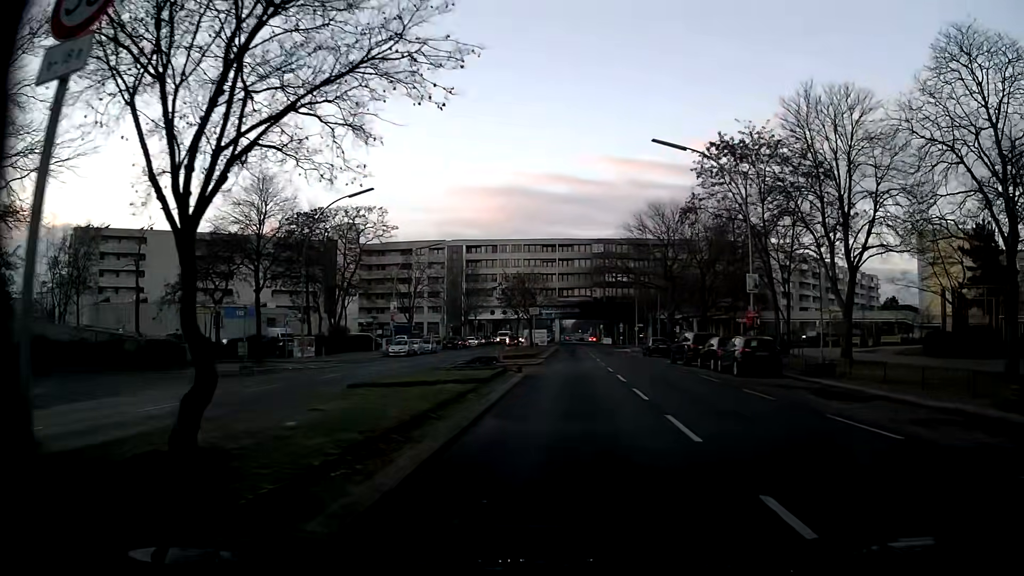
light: Day
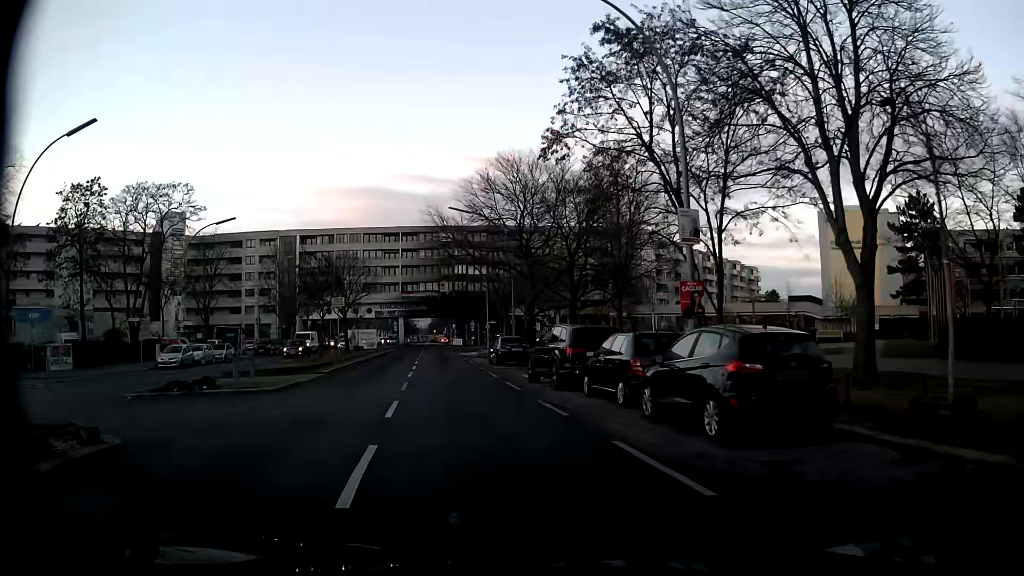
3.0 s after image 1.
(+2.4, +15.7) m; +12°
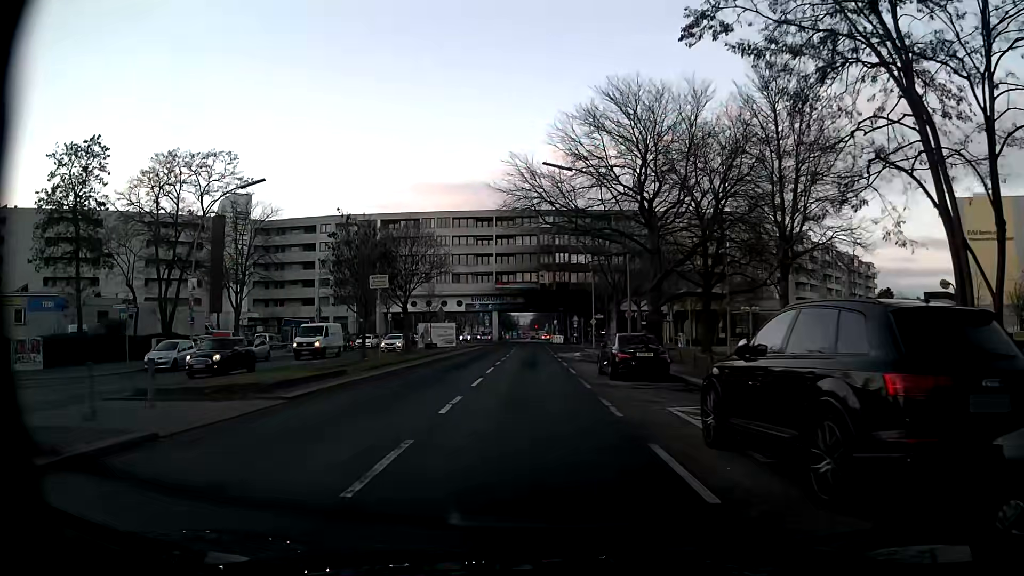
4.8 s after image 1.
(-1.0, +12.1) m; -9°
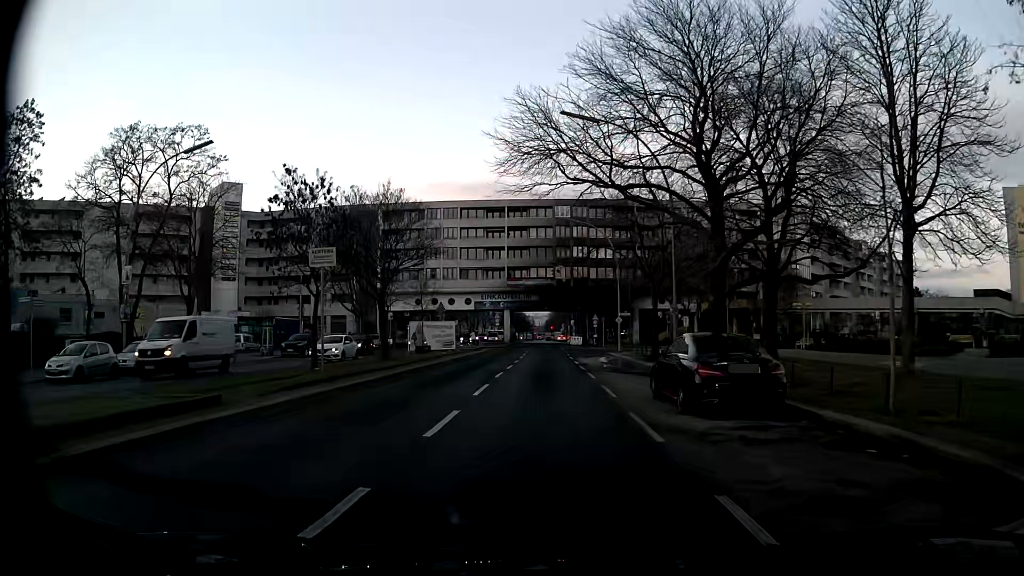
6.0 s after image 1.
(-0.1, +8.8) m; -1°
